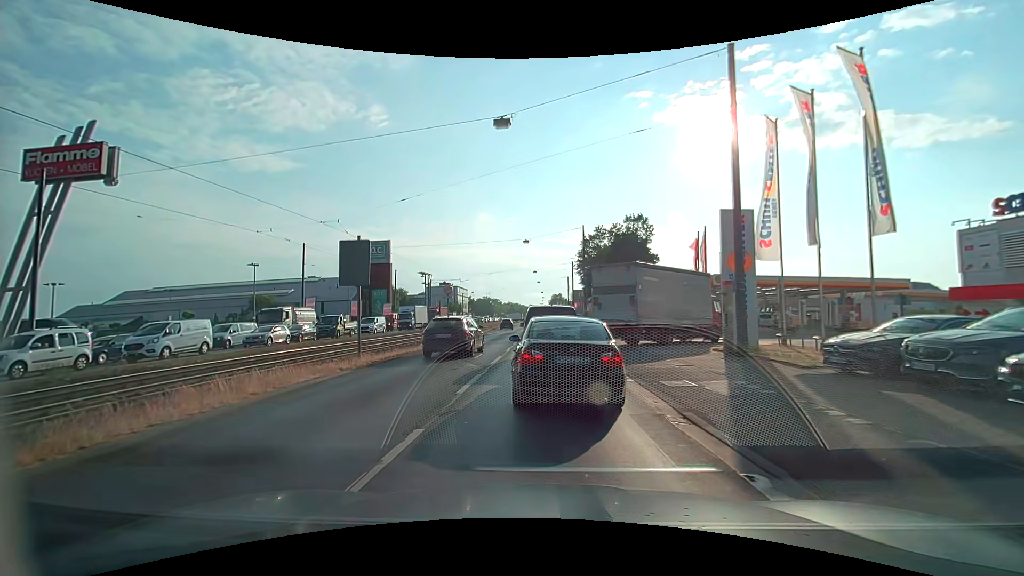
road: primary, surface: asphalt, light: Day
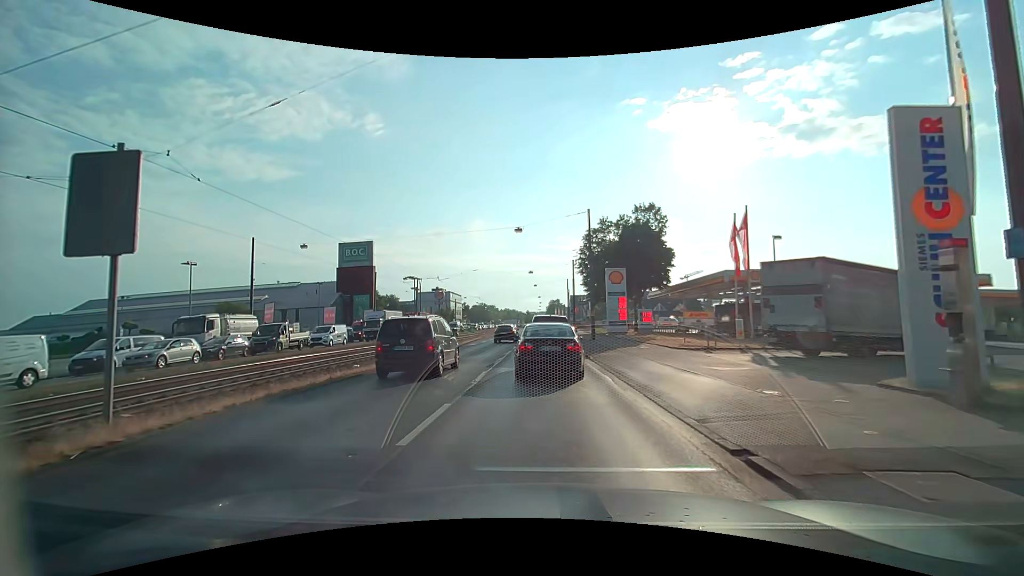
(0.0, +9.8) m; +1°
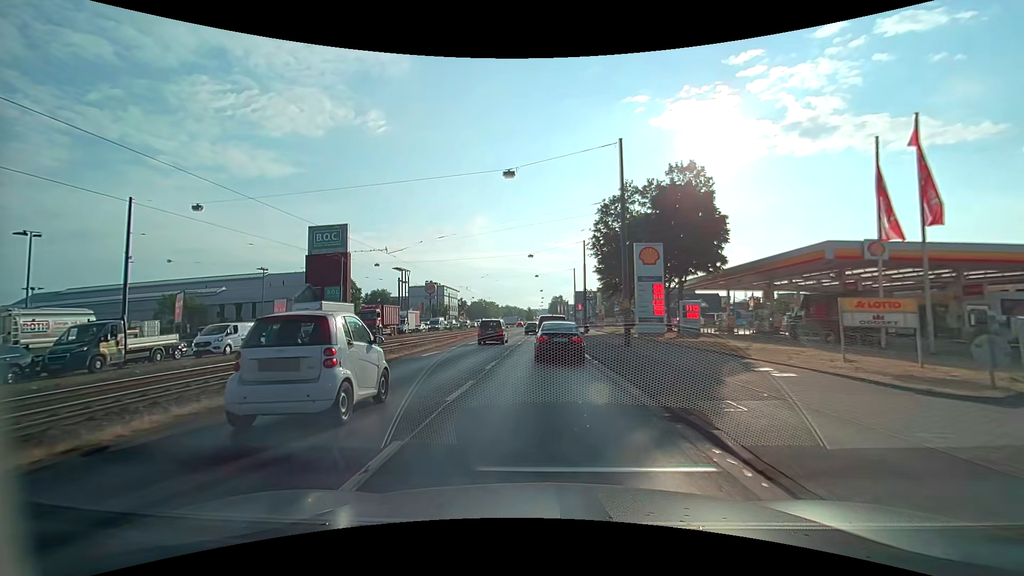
(-0.2, +15.3) m; -1°
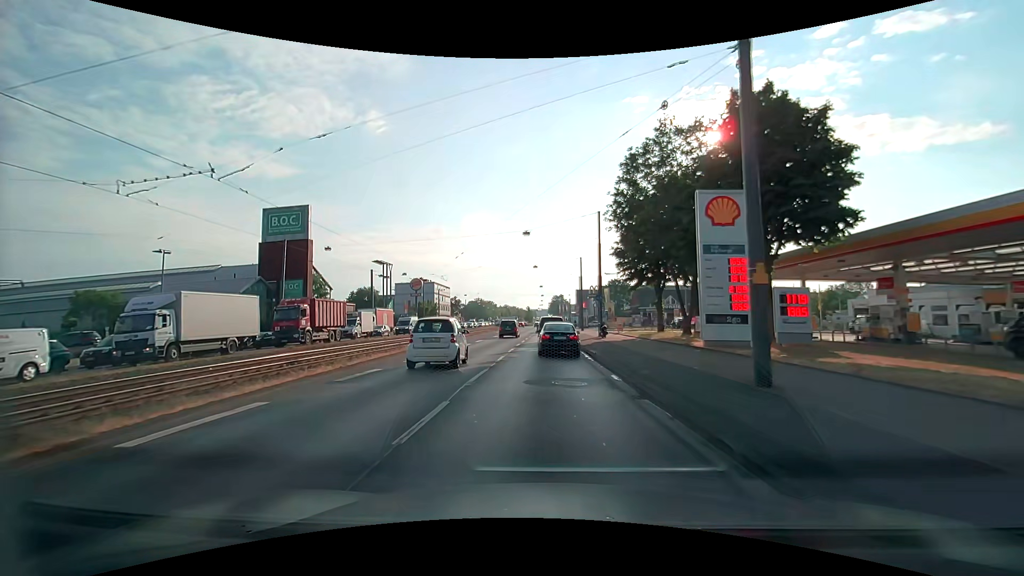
(+0.1, +15.4) m; 0°
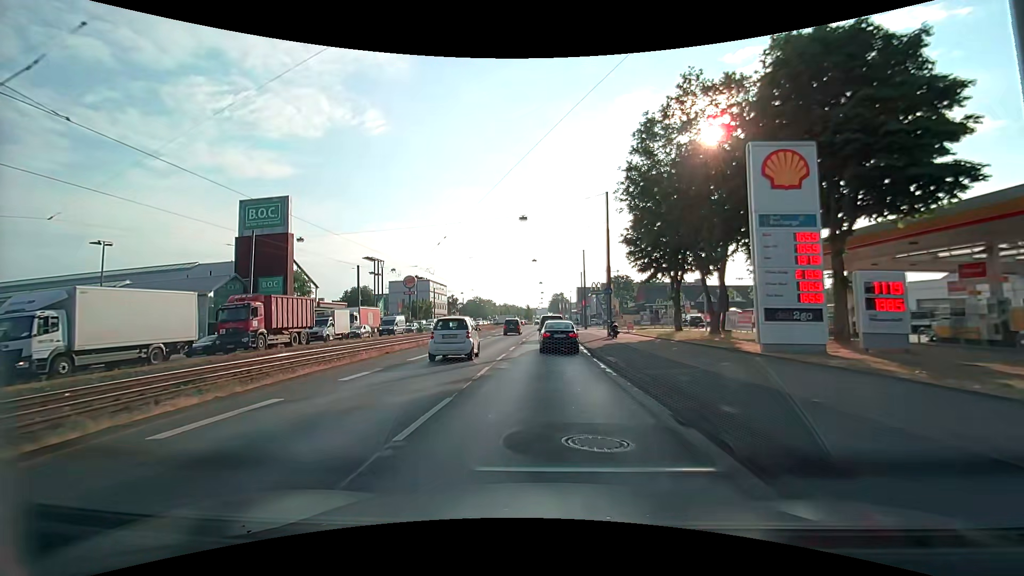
(0.0, +5.8) m; +1°
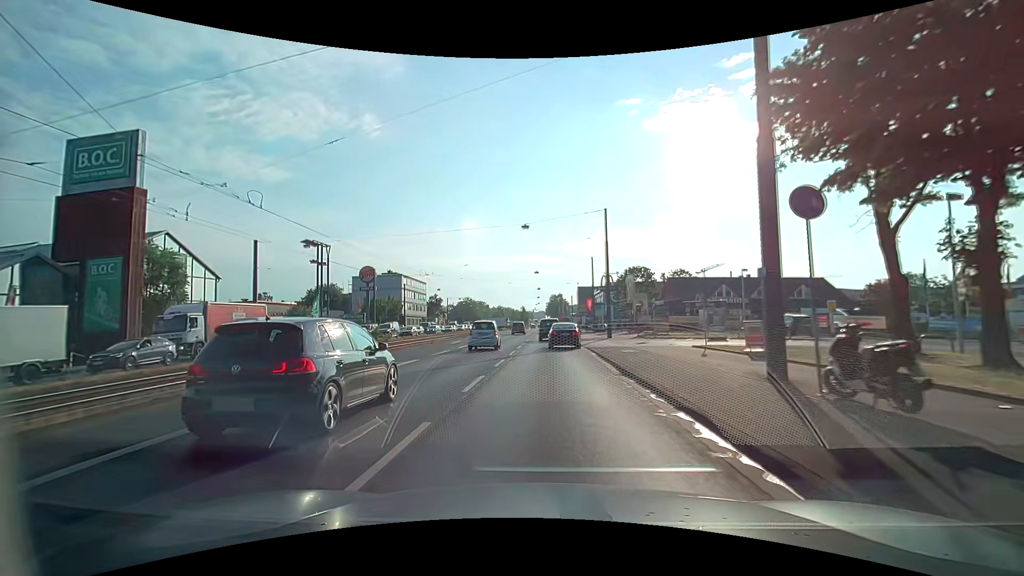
(-0.1, +26.3) m; 0°
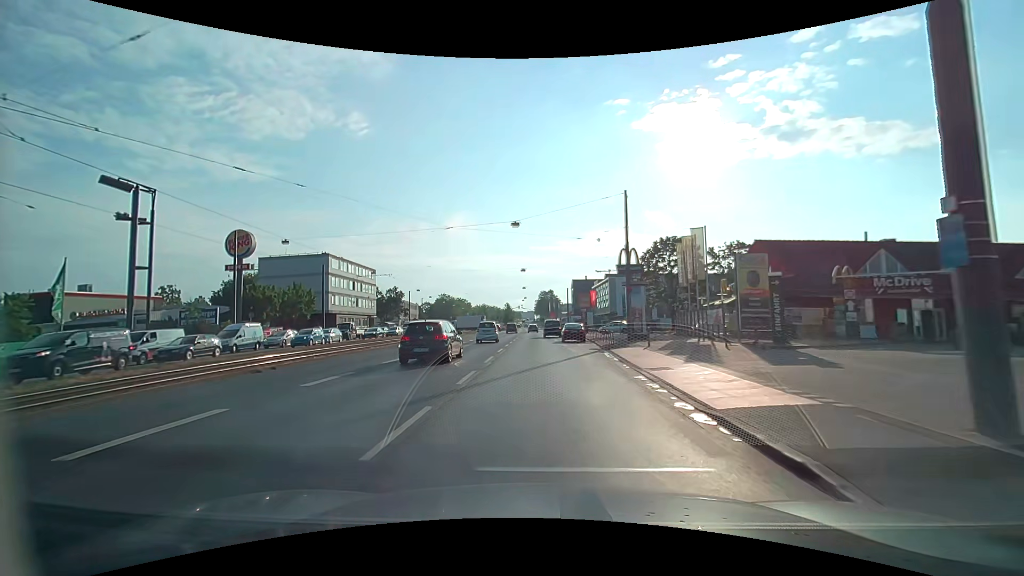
(+0.2, +35.2) m; +1°
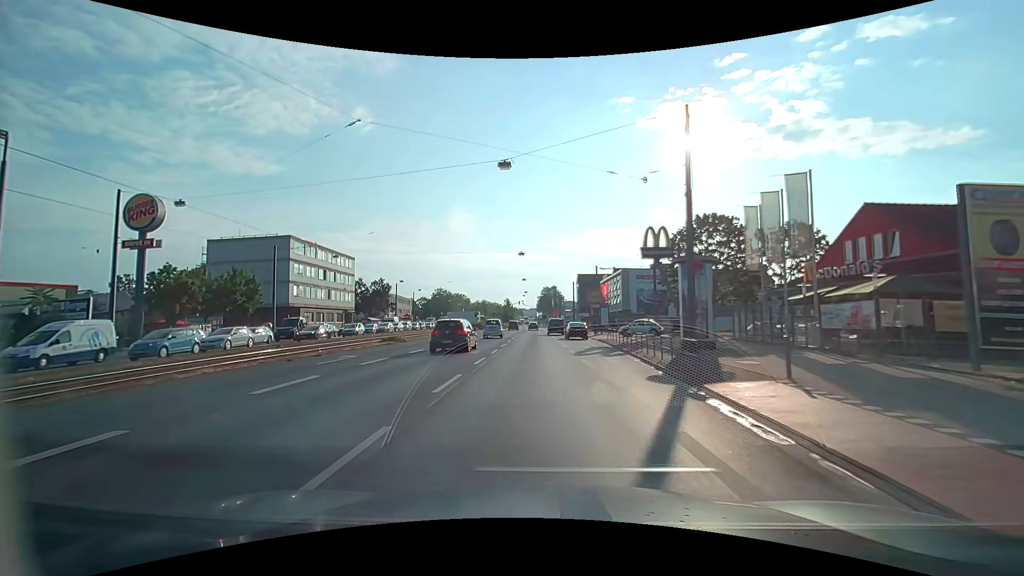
(-0.1, +13.9) m; -1°
(0, +10) (0, +20) (0, +30) (0, +40) (0, +50) (-1, +60) (-1, +70) (-1, +80) (-1, +90) (-2, +100) m
